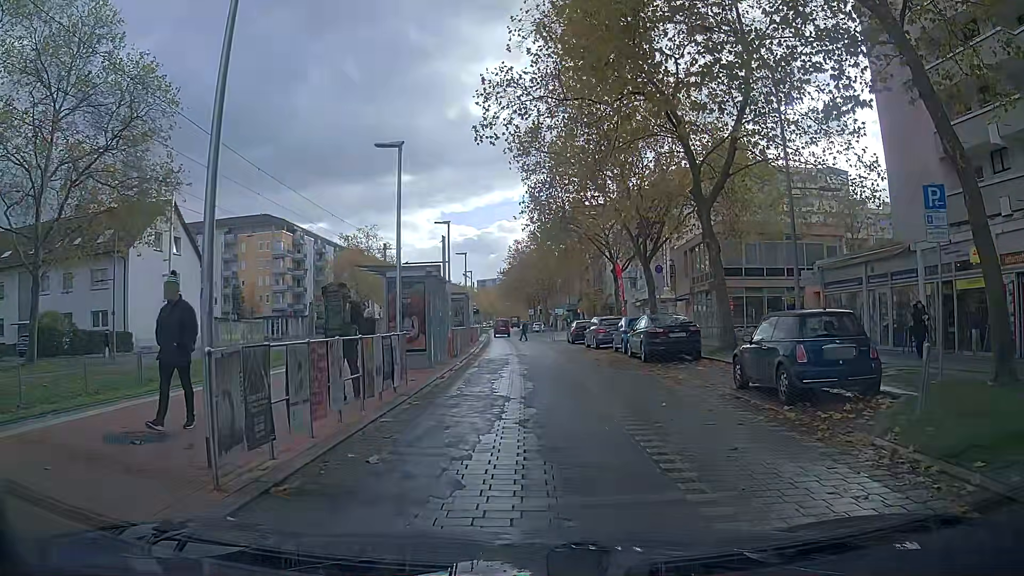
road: tertiary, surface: paving_stones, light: Day
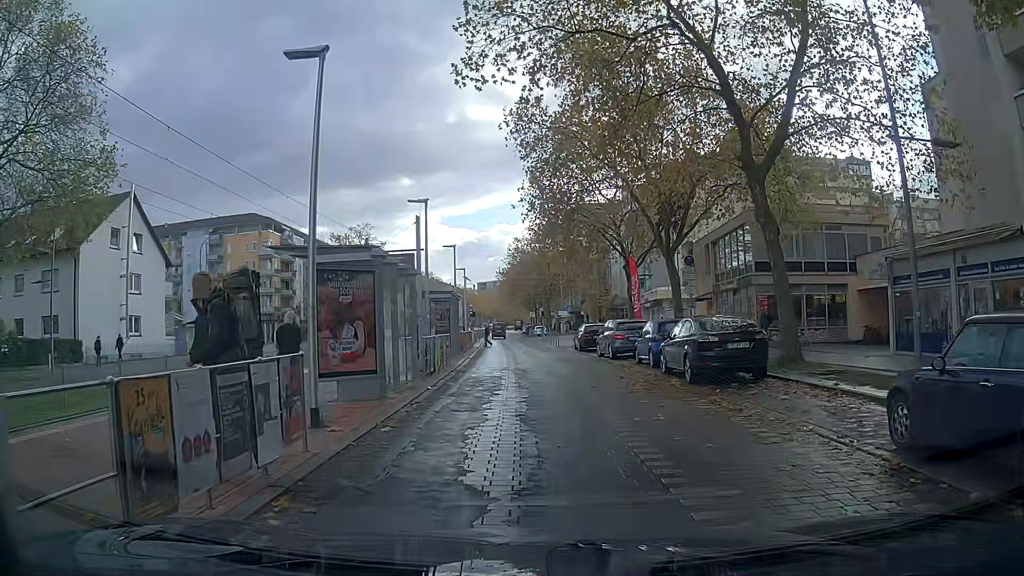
(+0.1, +6.0) m; 0°
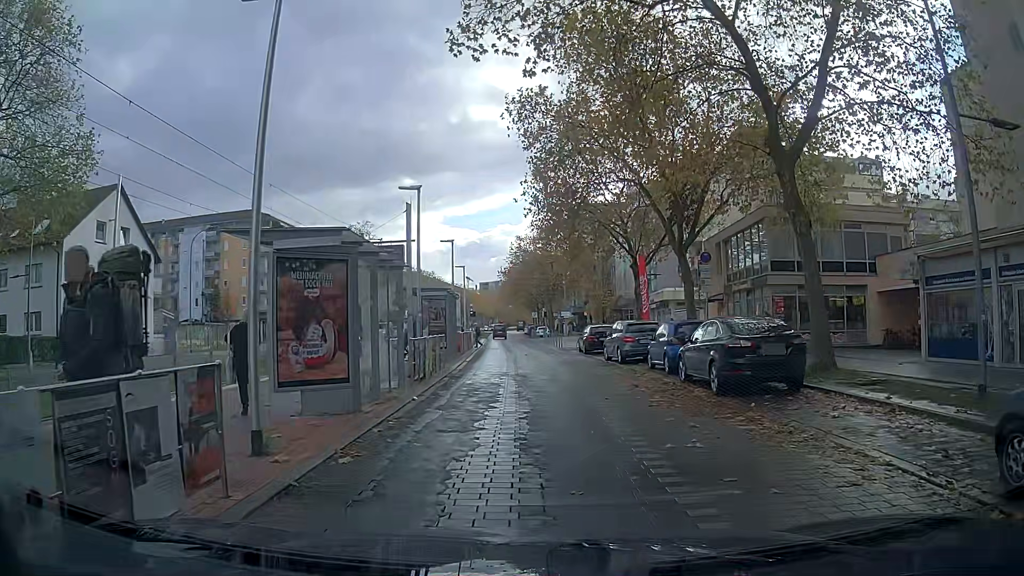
(0.0, +2.0) m; 0°
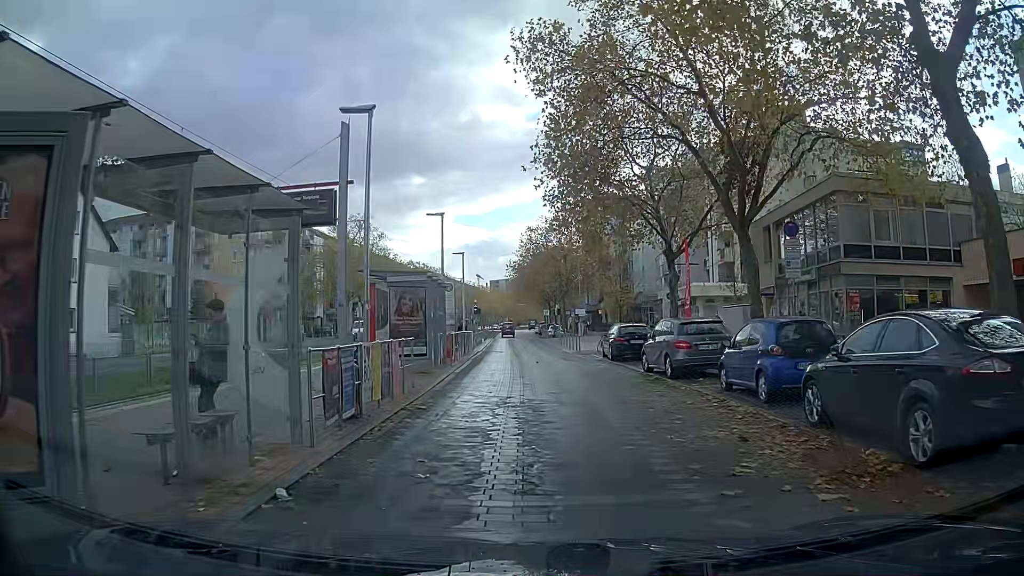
(0.0, +7.1) m; 0°
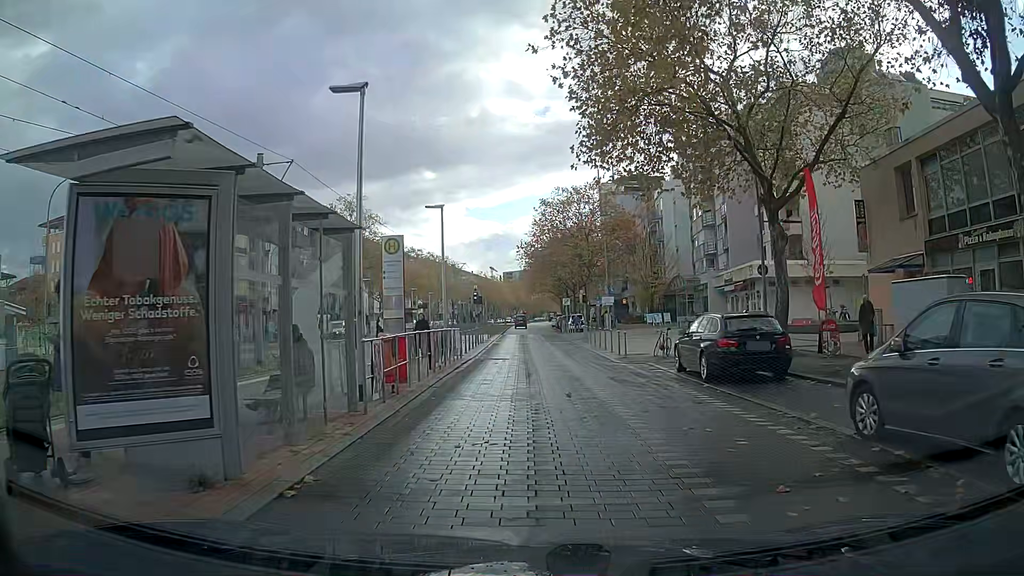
(-0.3, +12.9) m; -3°
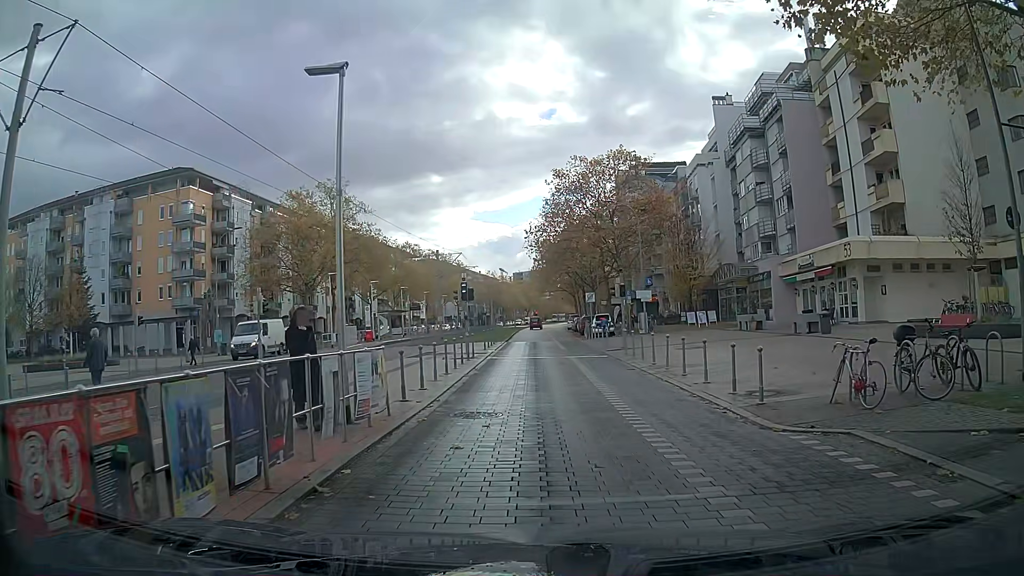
(-0.2, +13.2) m; -1°
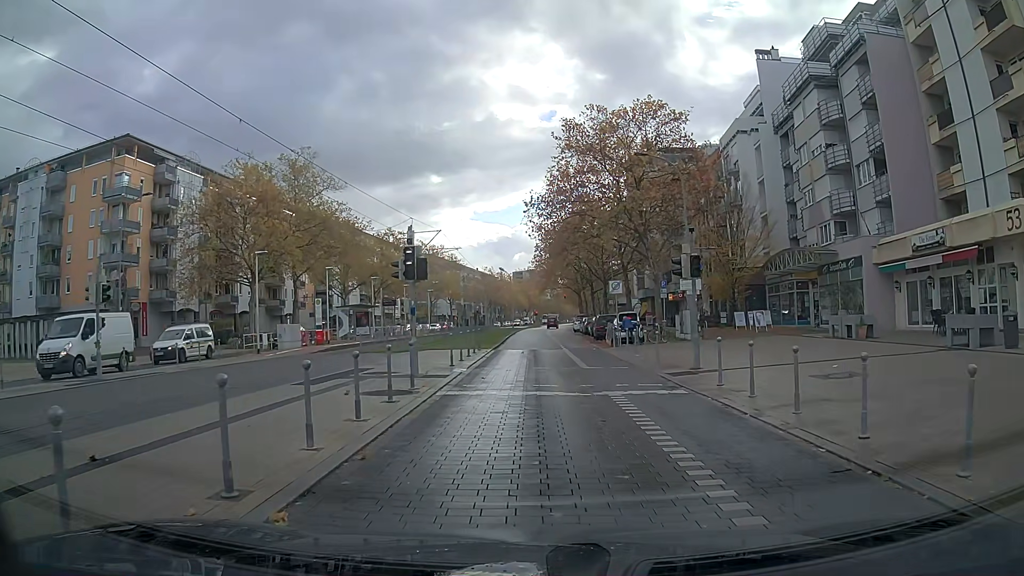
(-0.3, +13.1) m; 0°
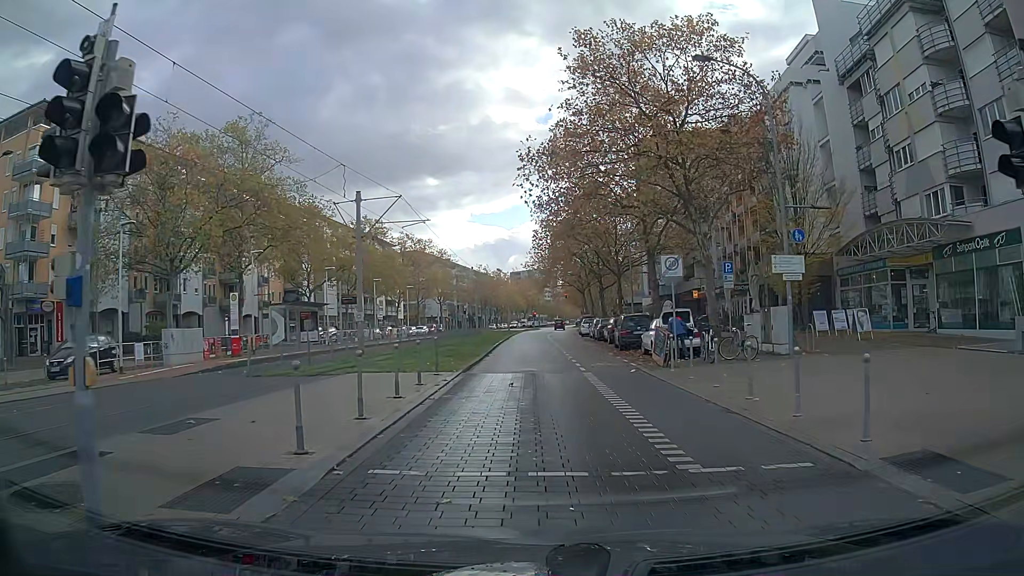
(0.0, +12.4) m; 0°
(0, +10) (0, +20) (0, +30) (0, +40) (0, +50) (0, +60) (0, +70) (+1, +80) (+2, +90) (+3, +100) m
